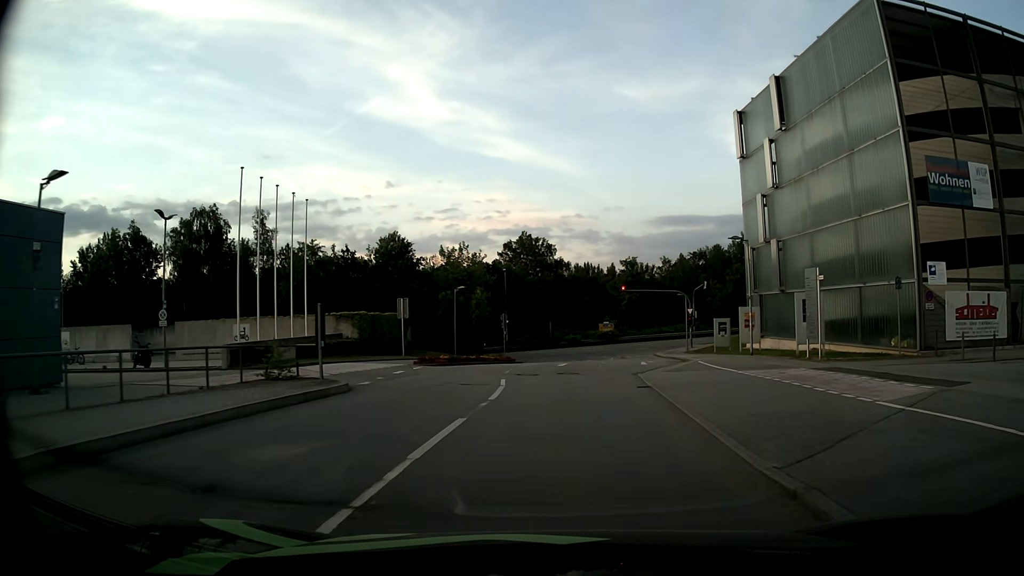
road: residential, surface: asphalt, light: Day
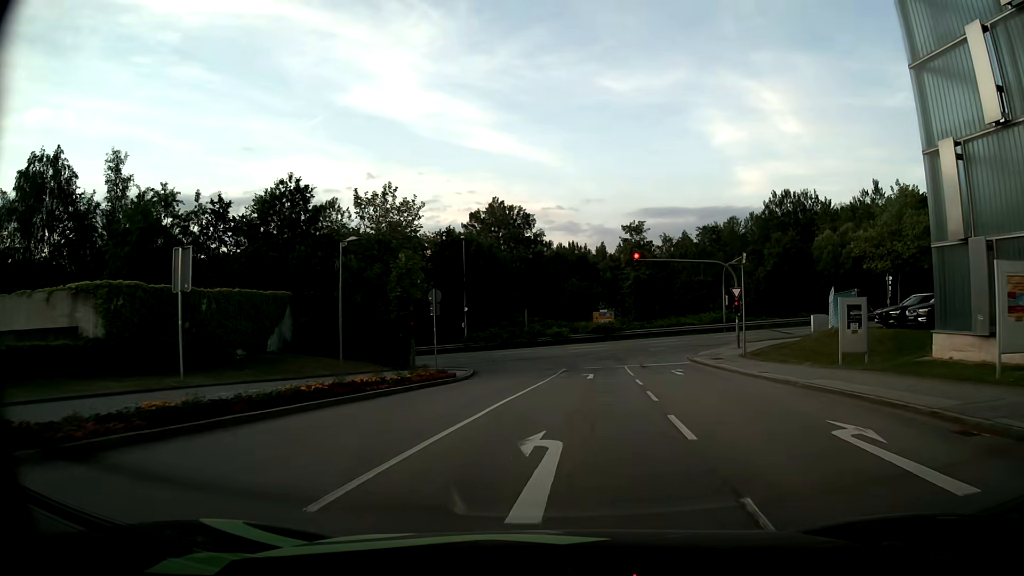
(+0.4, +23.2) m; +2°
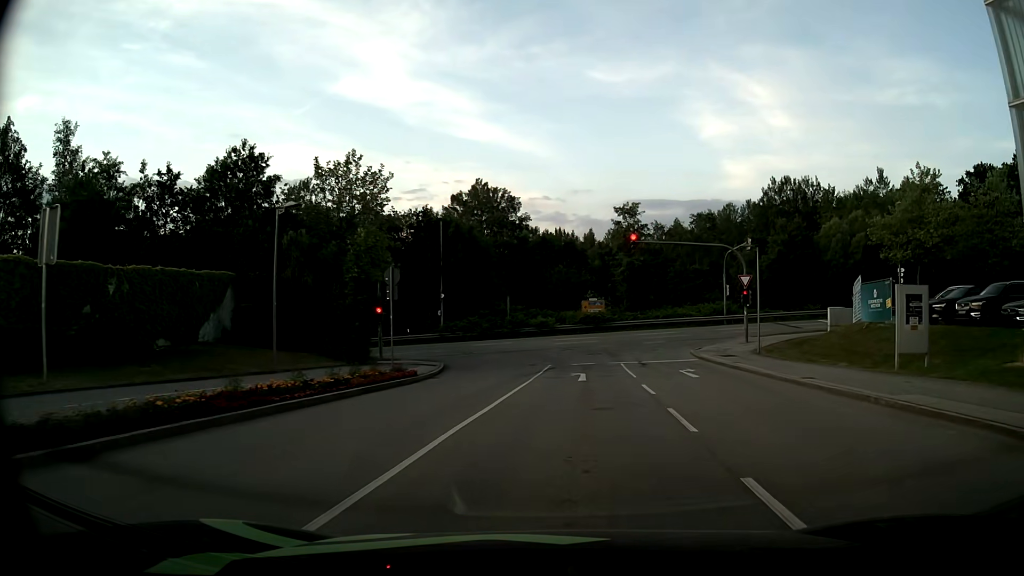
(0.0, +5.2) m; +1°
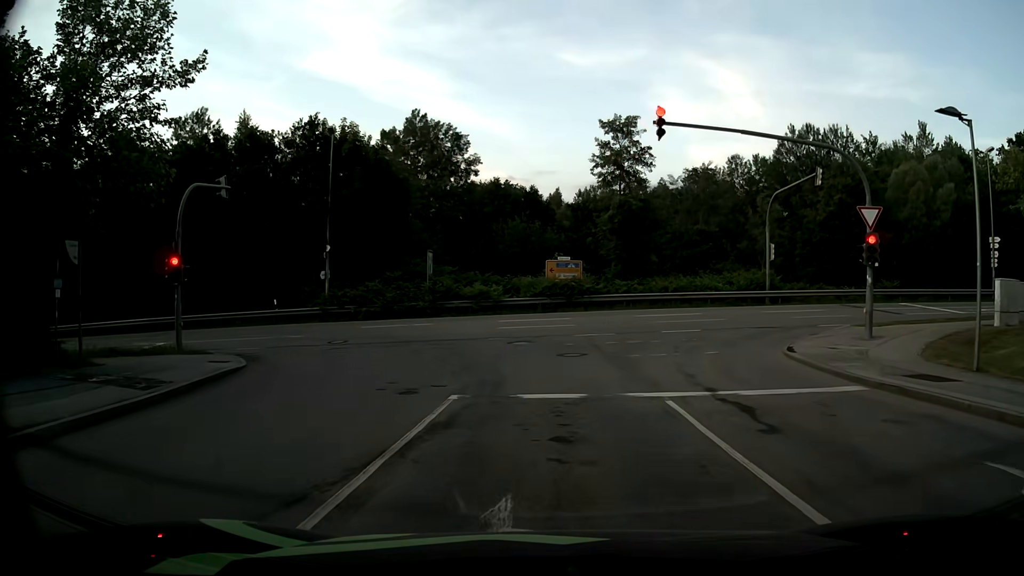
(+0.8, +19.8) m; +3°
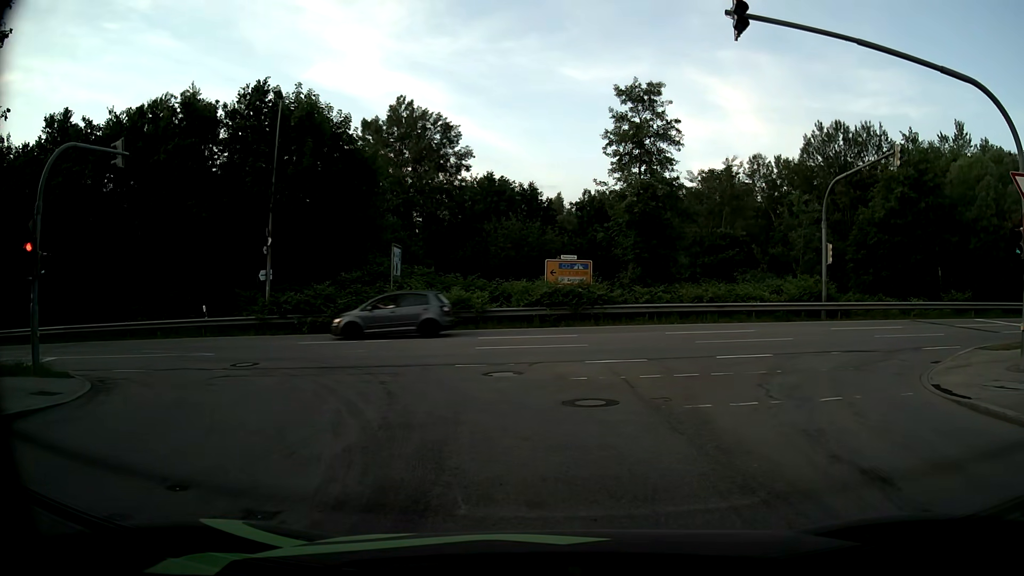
(0.0, +7.3) m; 0°
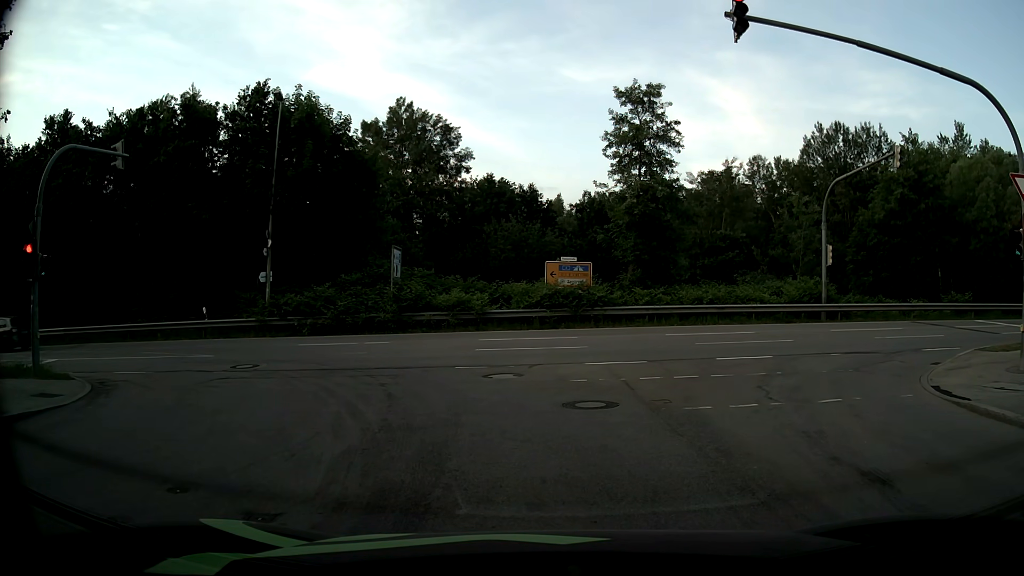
(0.0, +0.1) m; 0°
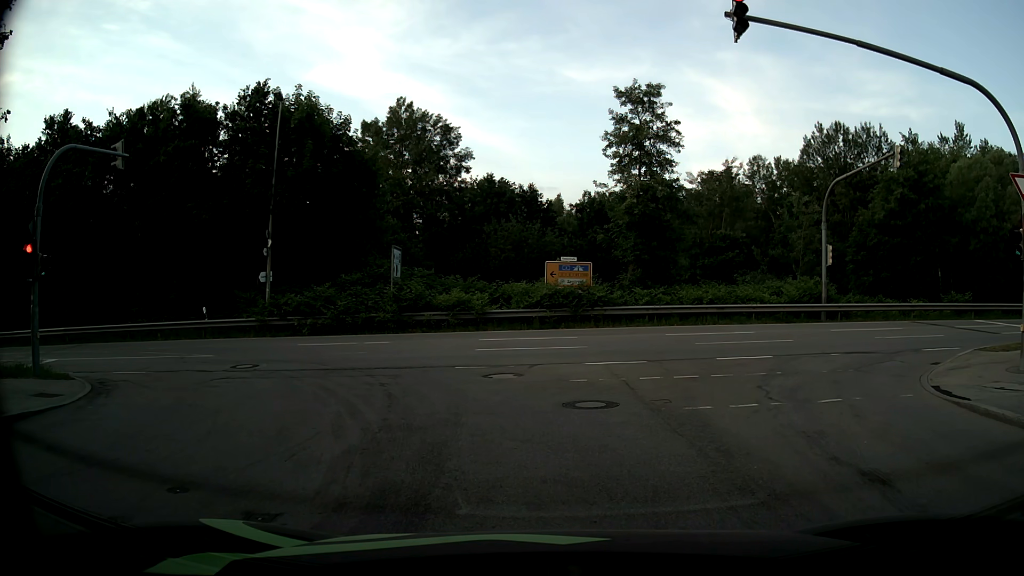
(0.0, 0.0) m; 0°
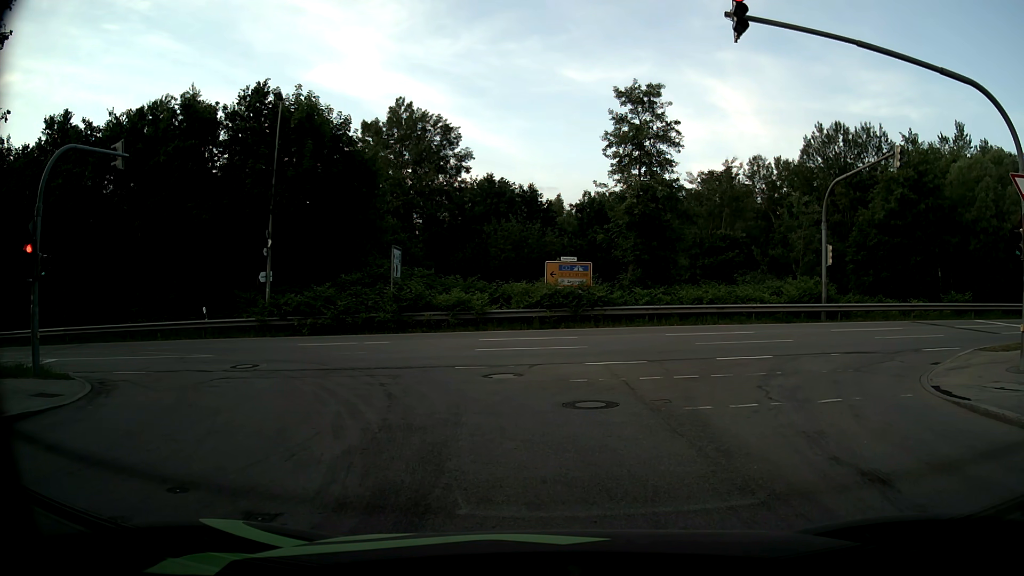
(0.0, 0.0) m; 0°
(-1, +10) (-6, +19) (-15, +23) (-24, +24) (-34, +23) (-44, +22) (-54, +21) (-64, +20) (-74, +19) (-84, +17) m
